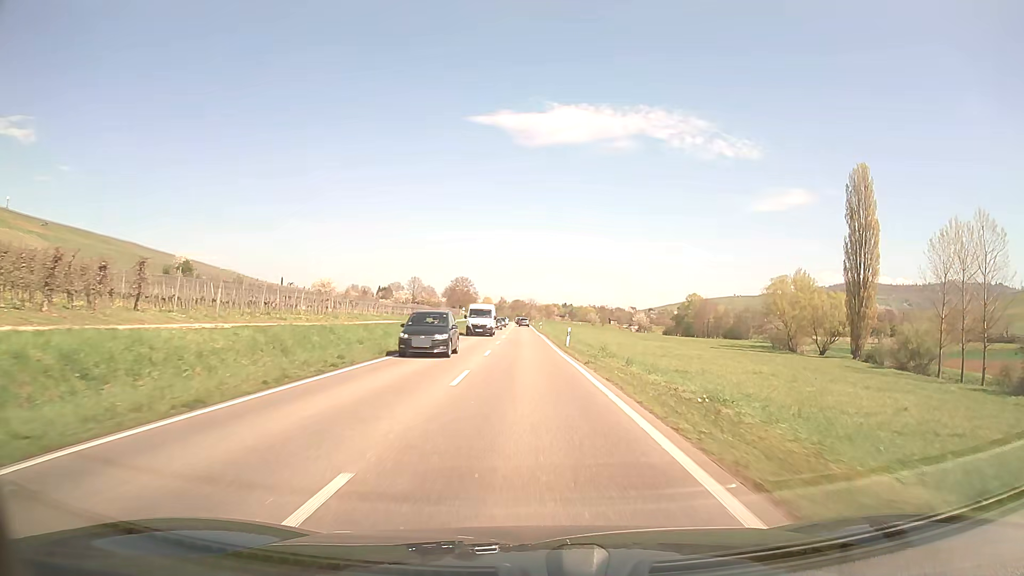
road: primary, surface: asphalt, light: Day
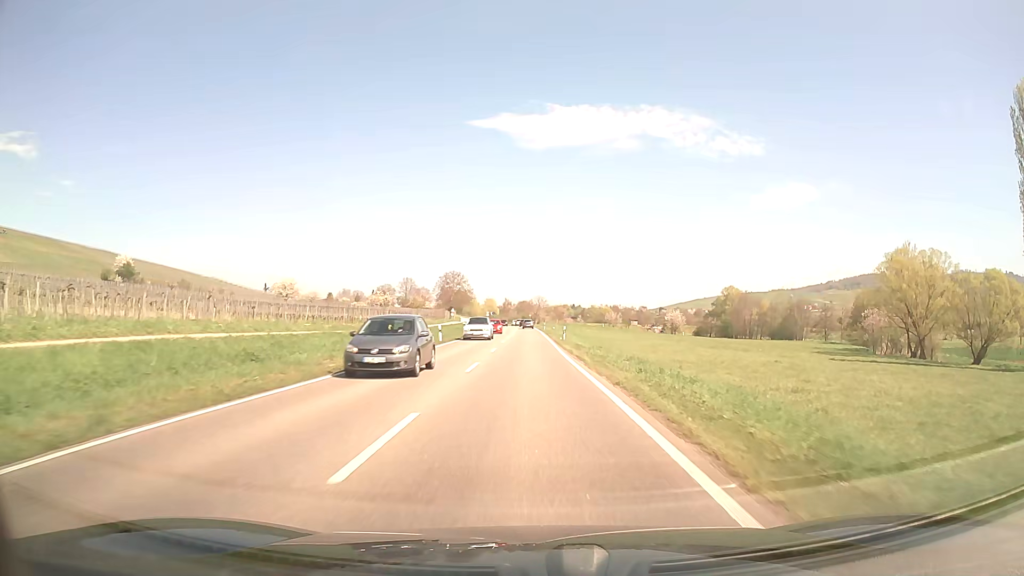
(-0.3, +44.4) m; -1°
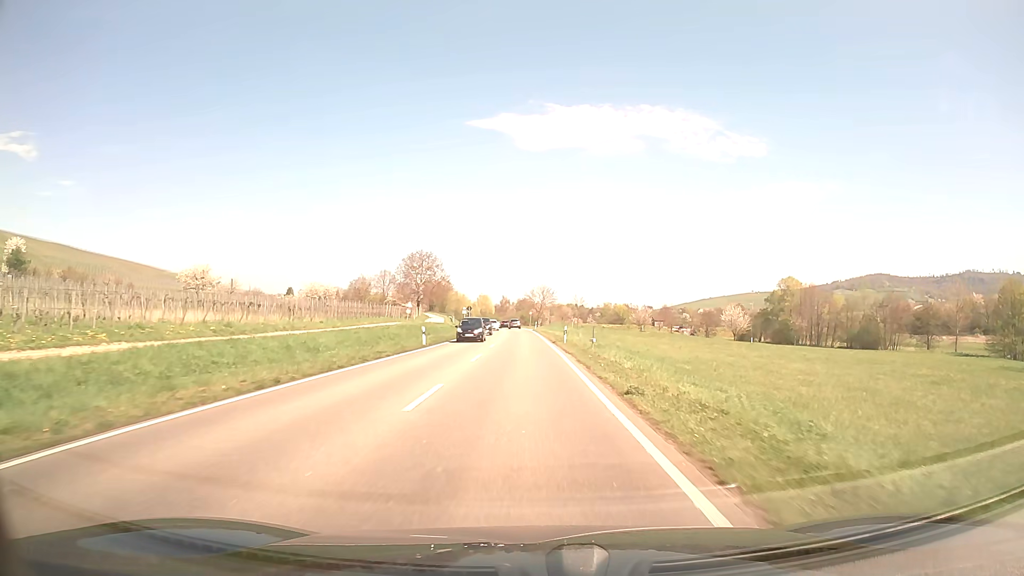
(0.0, +55.7) m; 0°
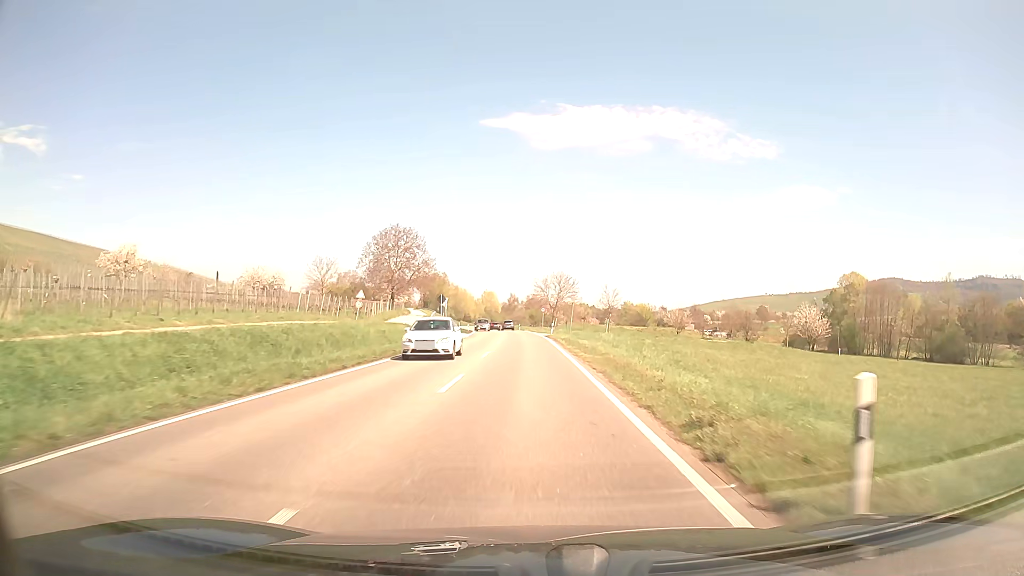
(-0.2, +33.5) m; -1°
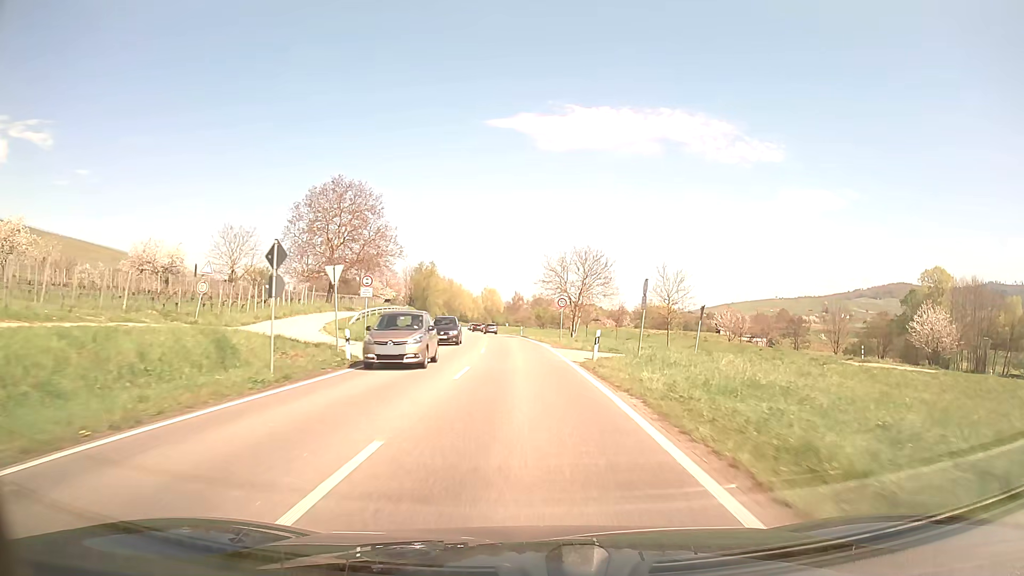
(-0.1, +33.4) m; 0°
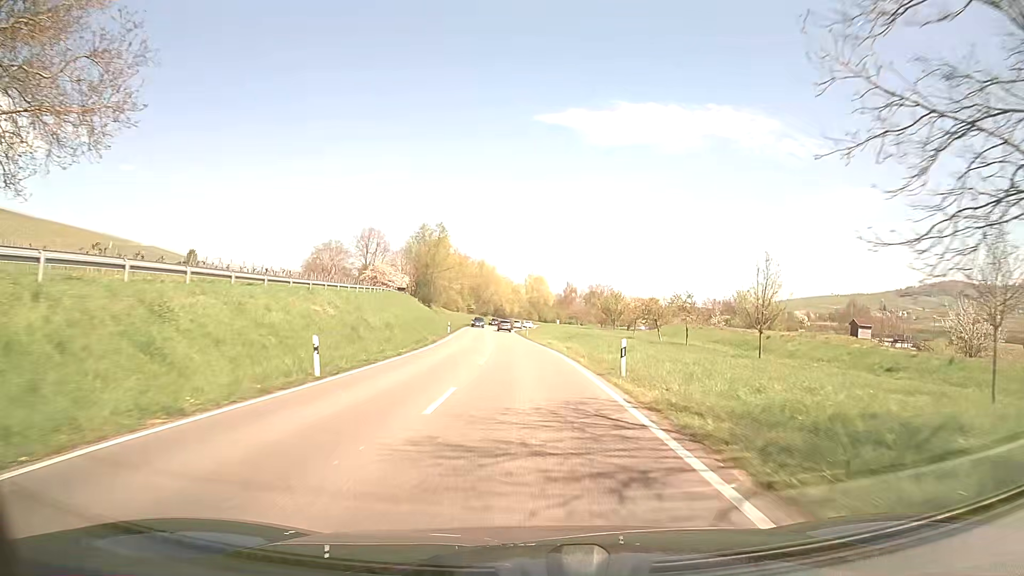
(-1.8, +53.9) m; -4°
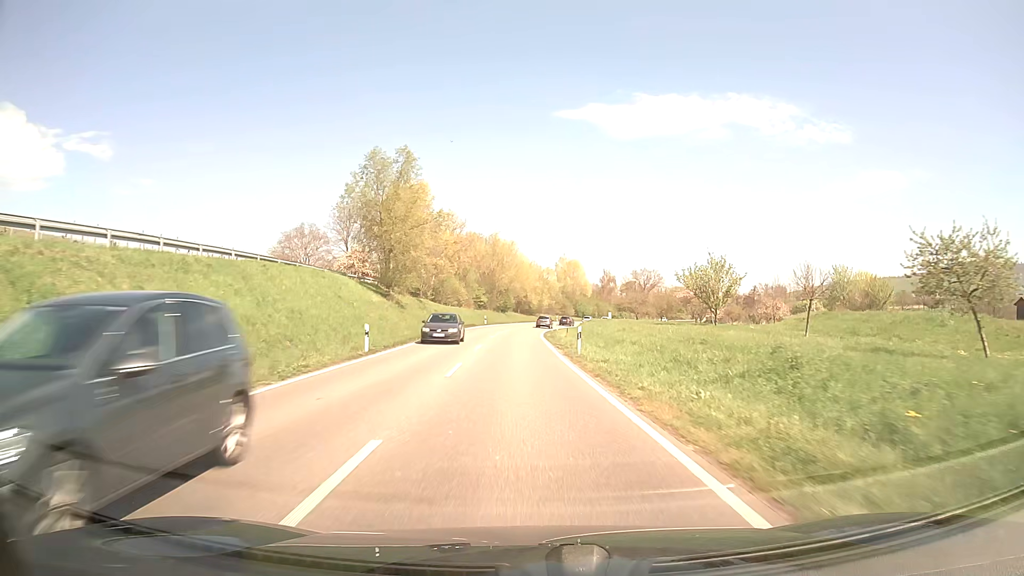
(-0.8, +42.7) m; -2°
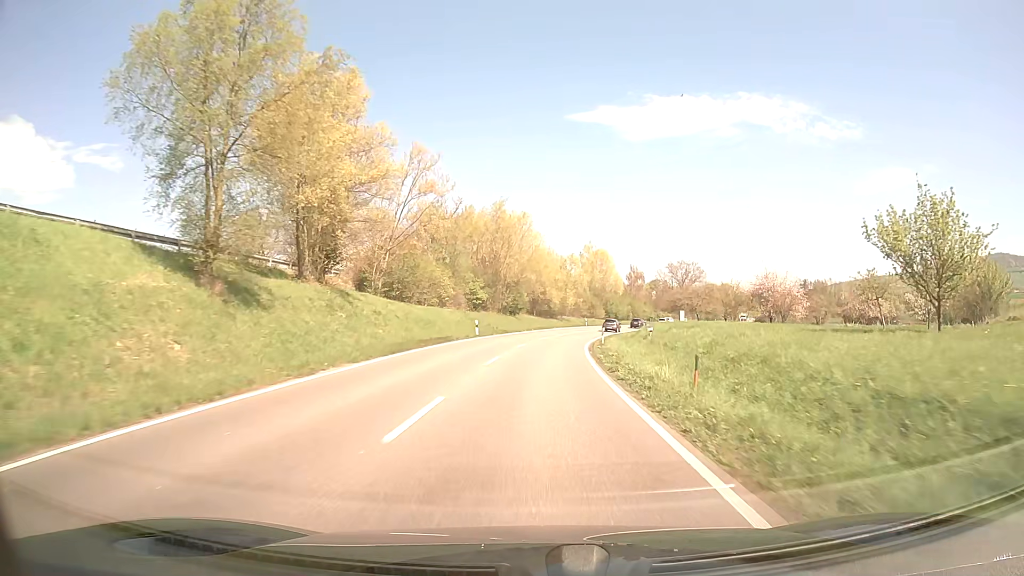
(-0.6, +32.1) m; -1°
(0, +10) (0, +20) (+1, +30) (+2, +40) (+3, +50) (+5, +60) (+7, +70) (+9, +79) (+12, +89) (+15, +98) m
